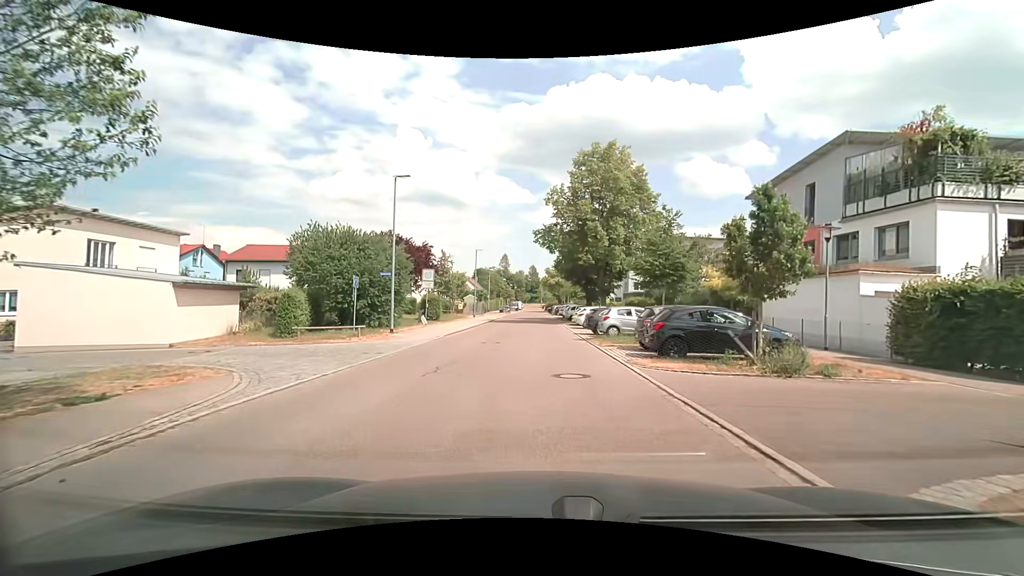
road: residential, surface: asphalt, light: Day
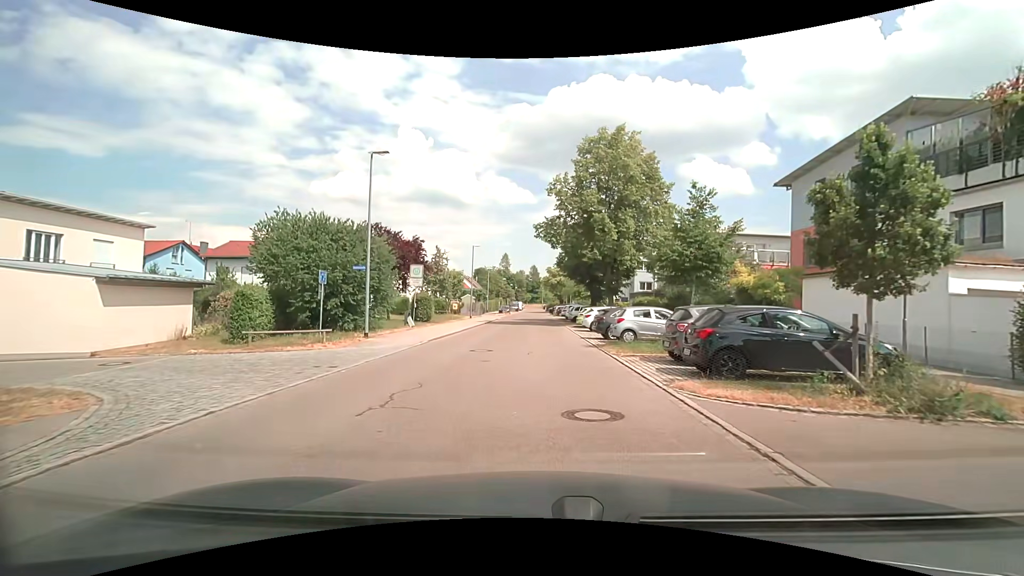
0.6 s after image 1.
(0.0, +3.7) m; 0°
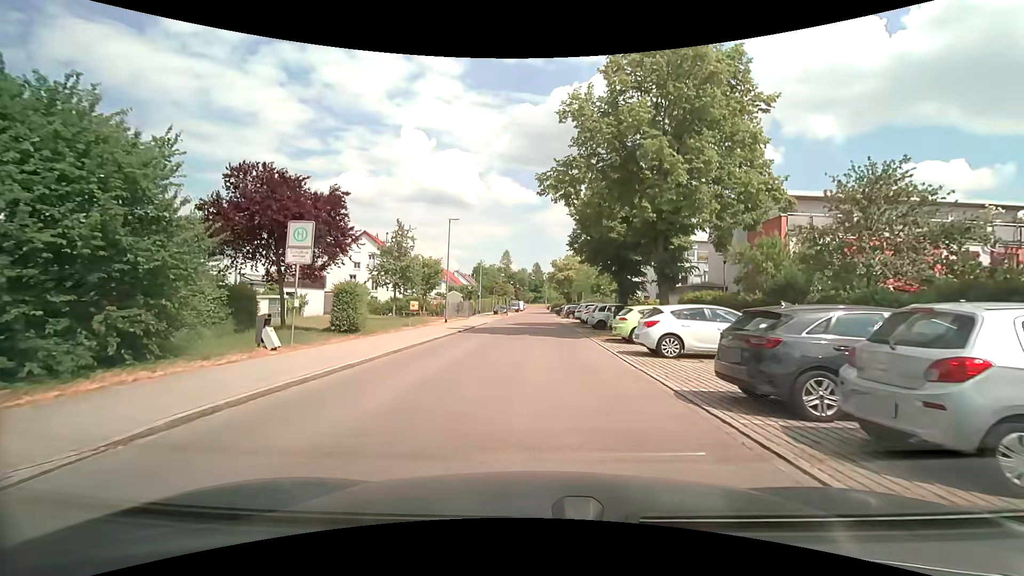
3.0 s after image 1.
(-0.1, +15.8) m; 0°
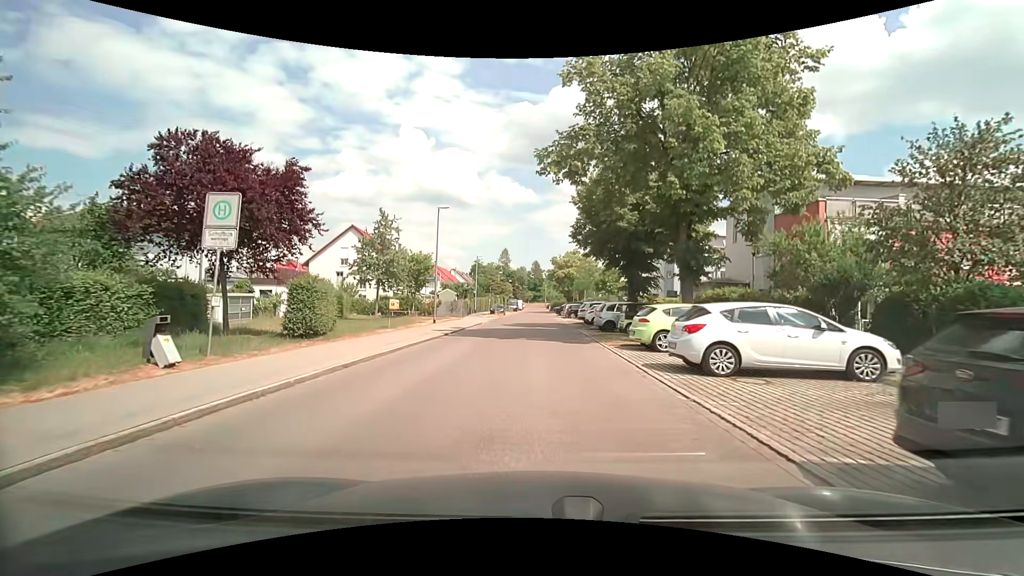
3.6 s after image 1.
(-0.1, +3.8) m; -1°
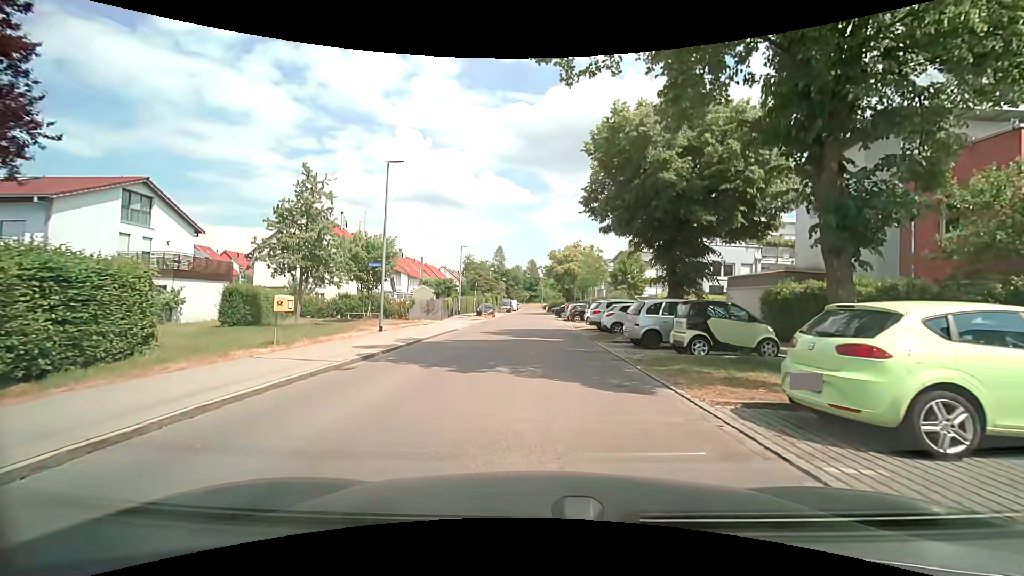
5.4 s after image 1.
(0.0, +10.3) m; +1°
